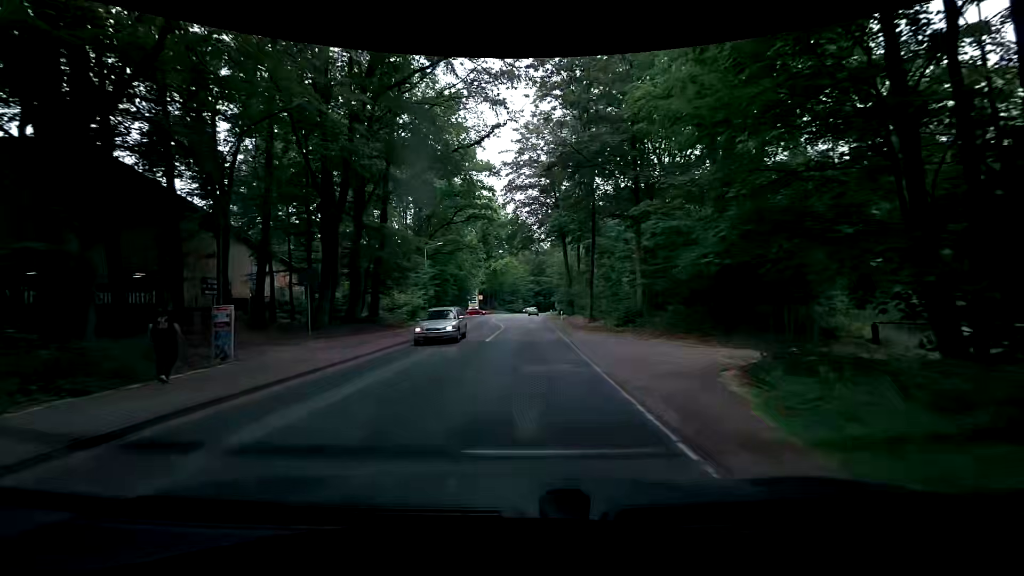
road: residential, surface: asphalt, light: Day
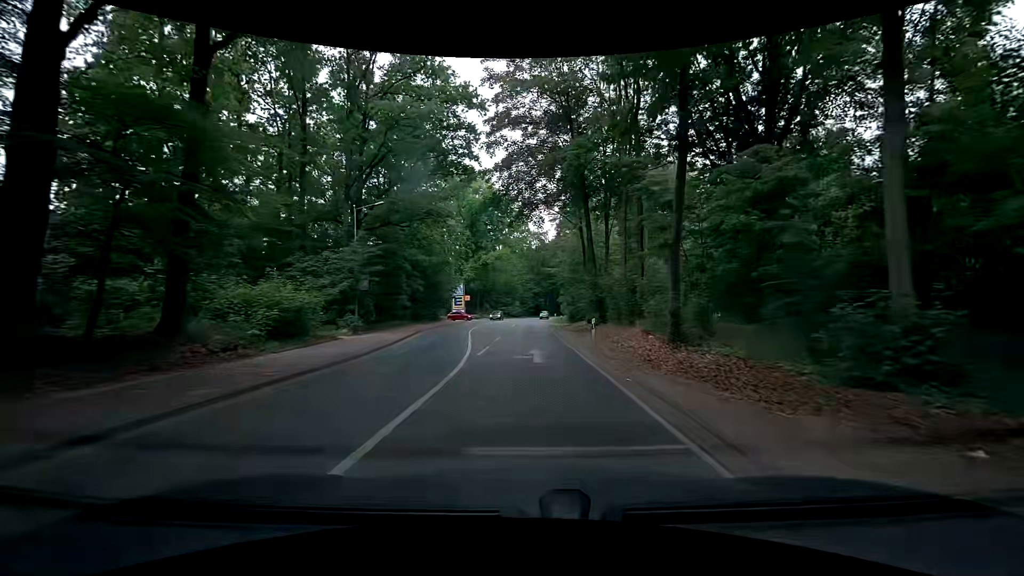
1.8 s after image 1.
(+0.2, +21.3) m; +1°
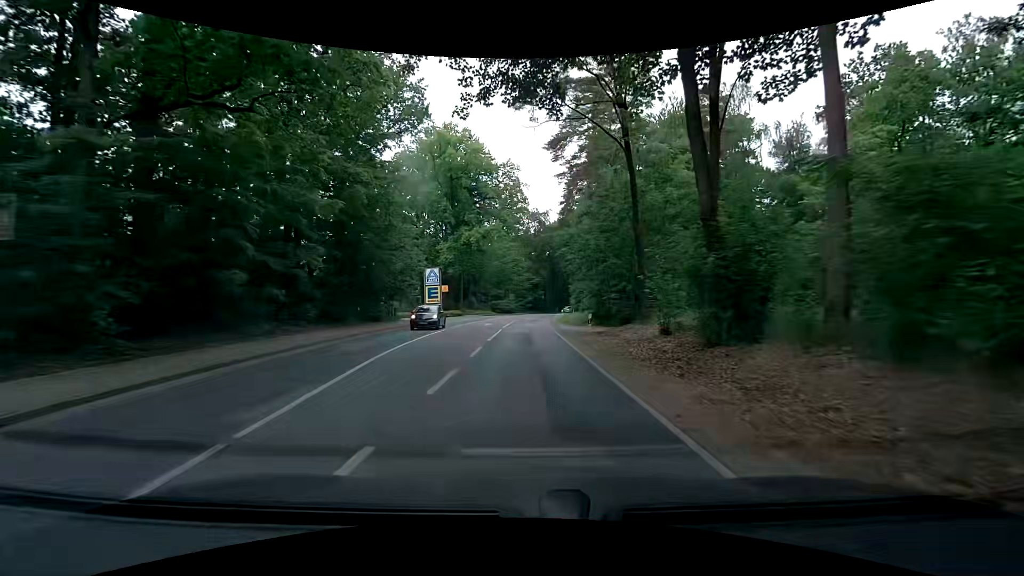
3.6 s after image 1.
(0.0, +21.4) m; 0°
